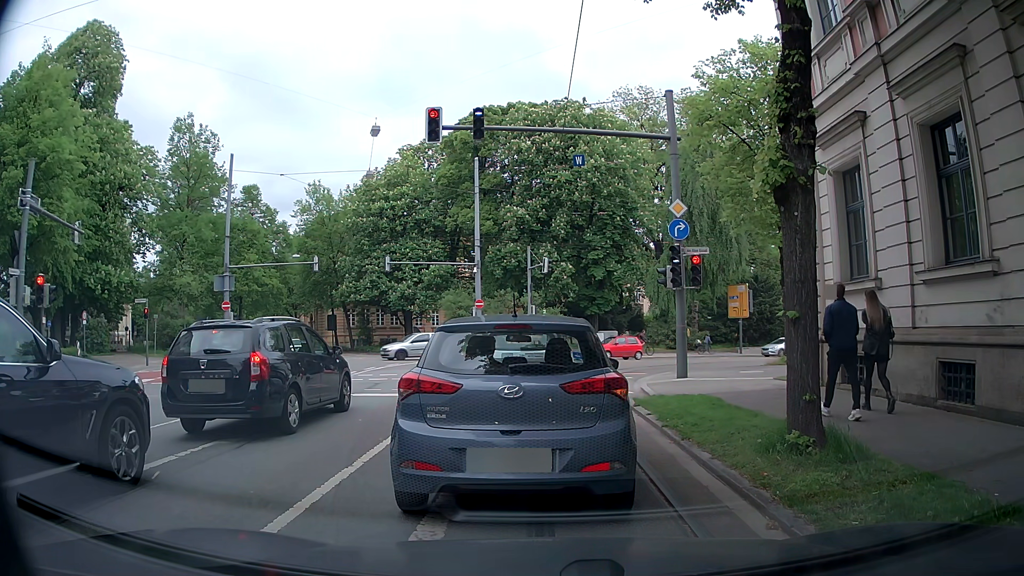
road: secondary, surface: asphalt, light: Day
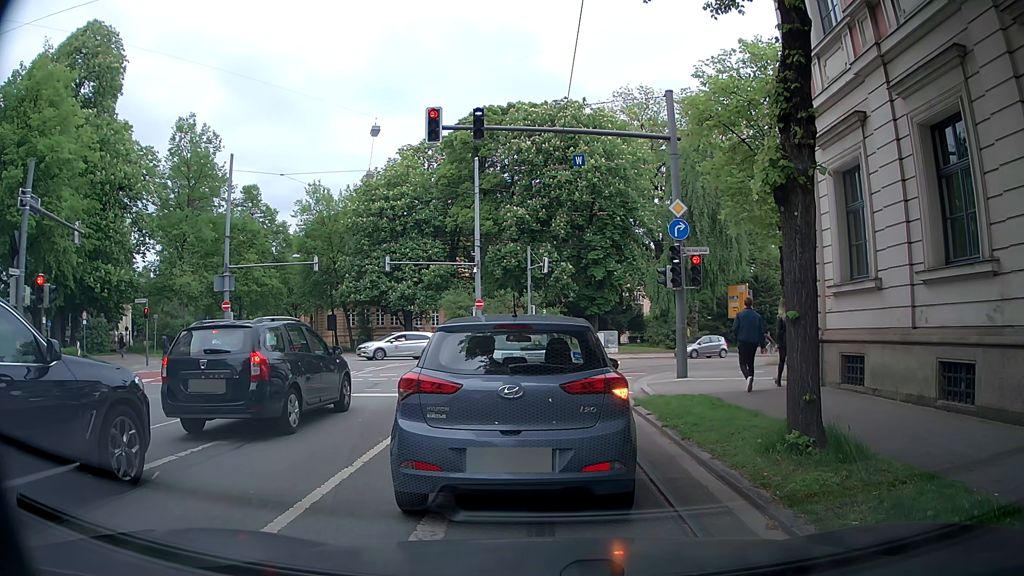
(0.0, 0.0) m; 0°
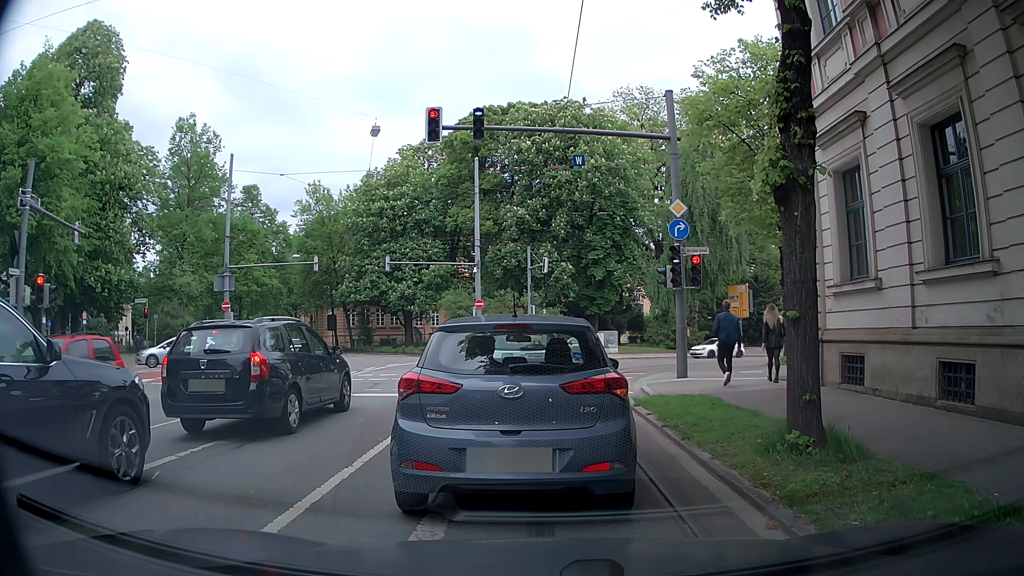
(0.0, 0.0) m; 0°
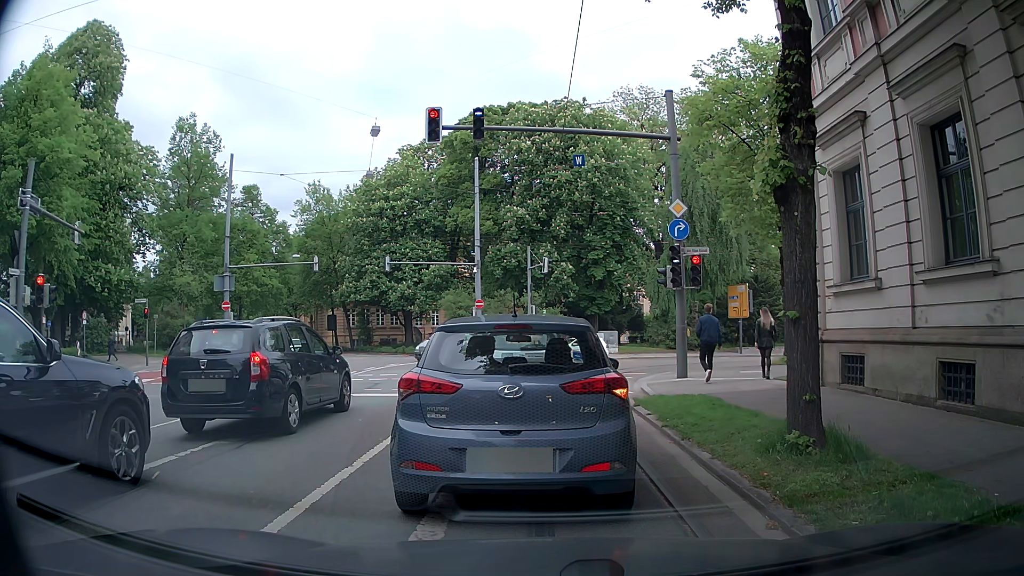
(0.0, 0.0) m; 0°
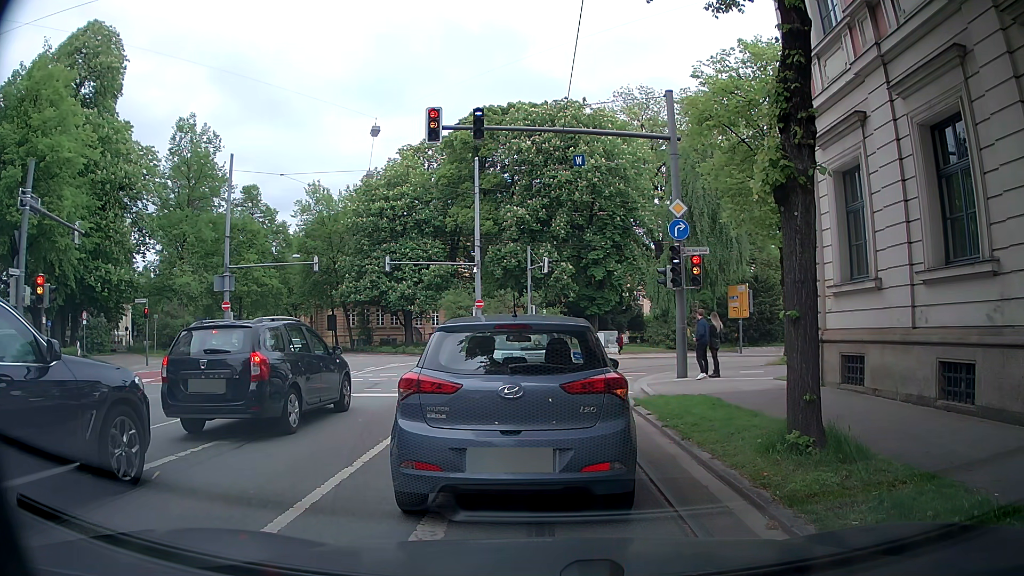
(0.0, 0.0) m; 0°
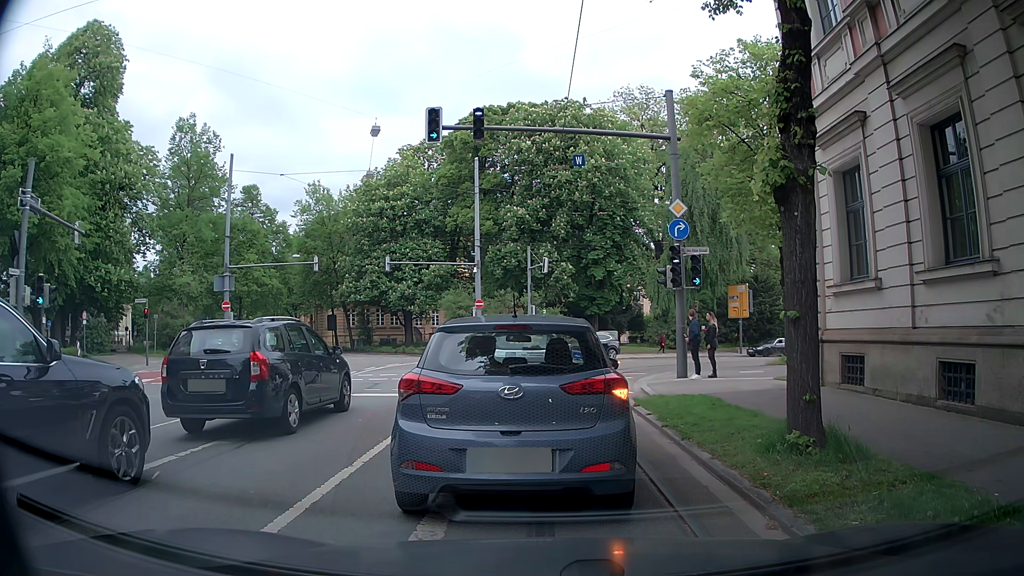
(0.0, 0.0) m; 0°
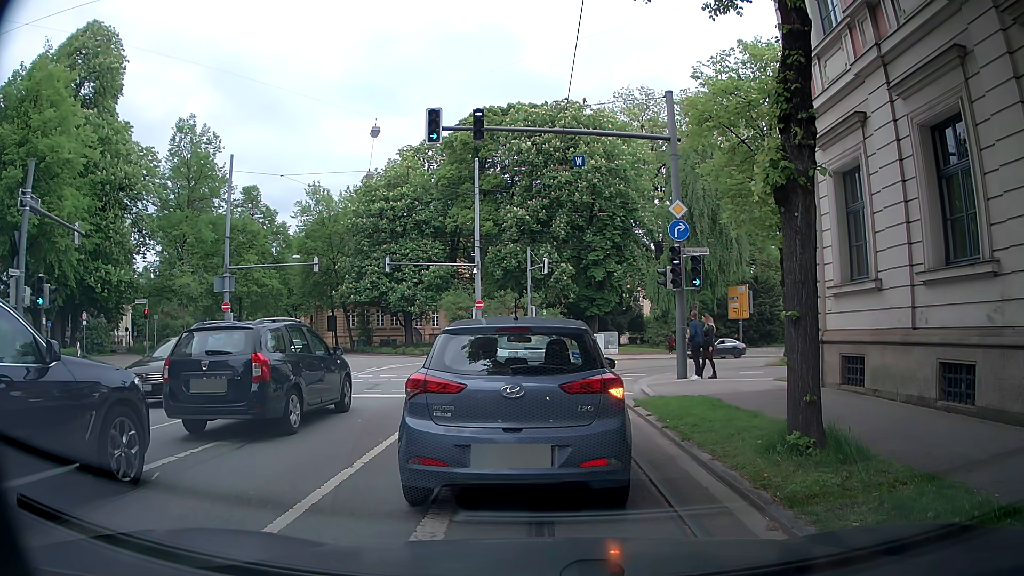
(0.0, 0.0) m; 0°
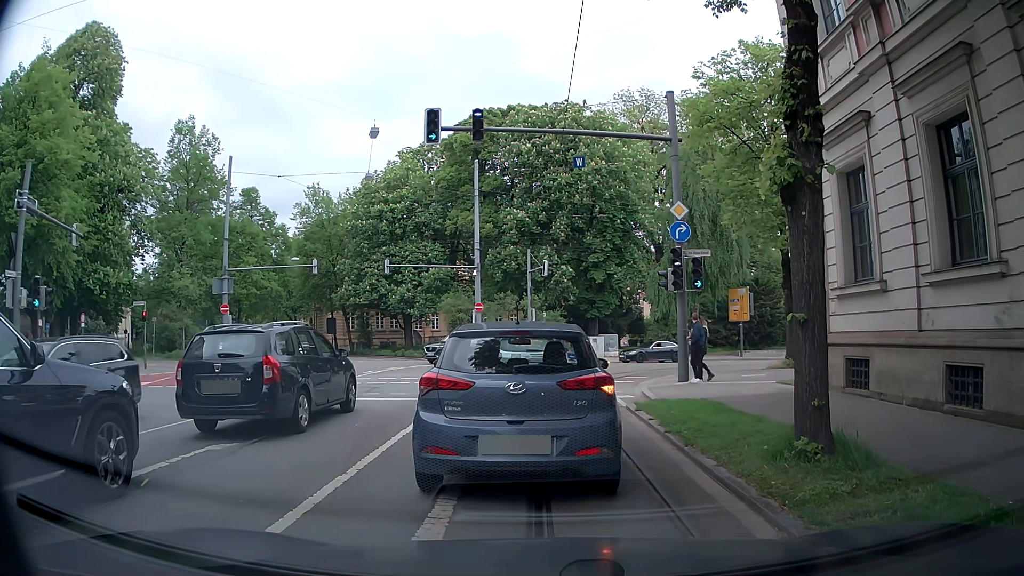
(0.0, +0.2) m; 0°
